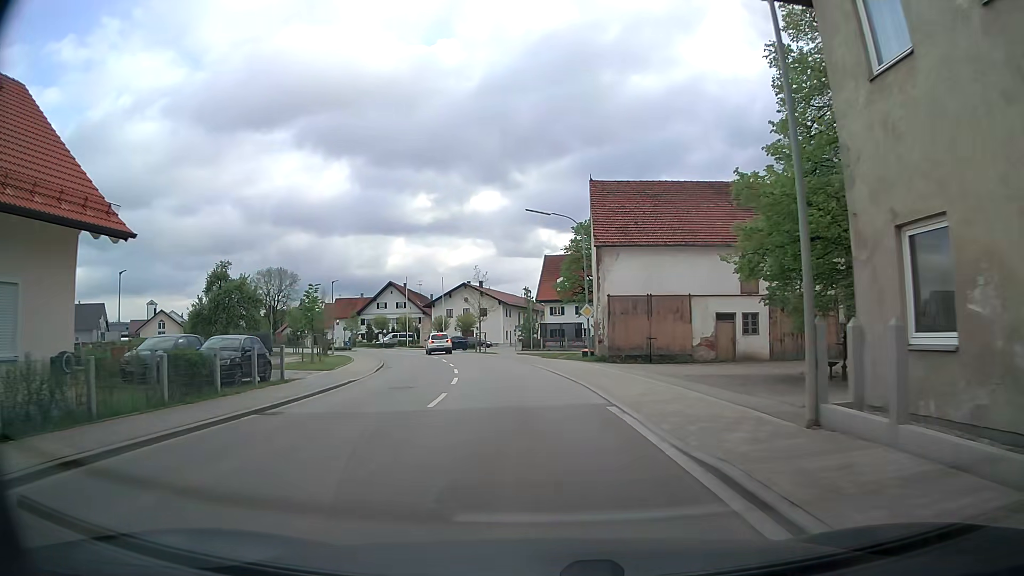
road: secondary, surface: asphalt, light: Day
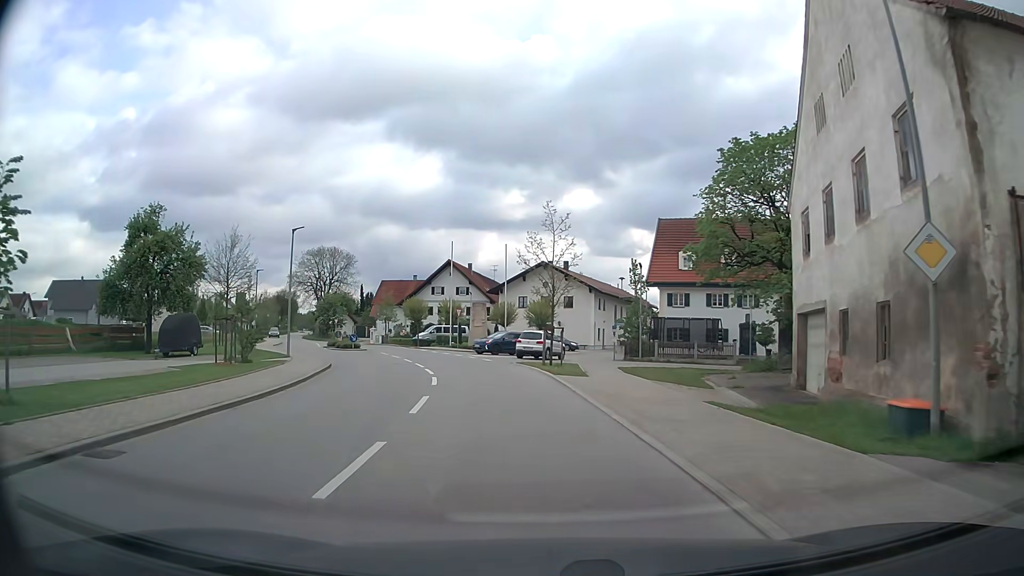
(-1.1, +26.2) m; -6°
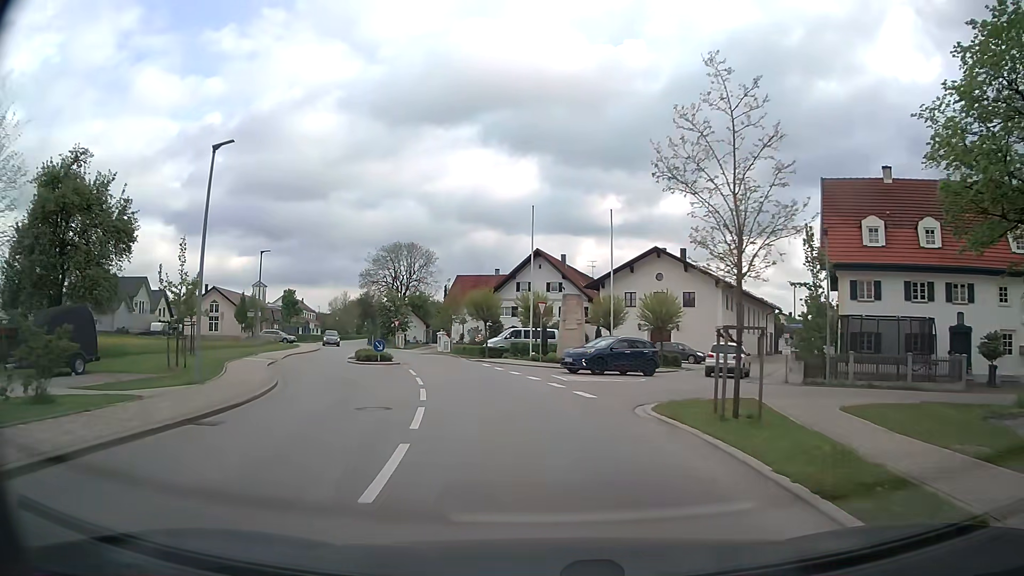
(-1.1, +16.7) m; -8°
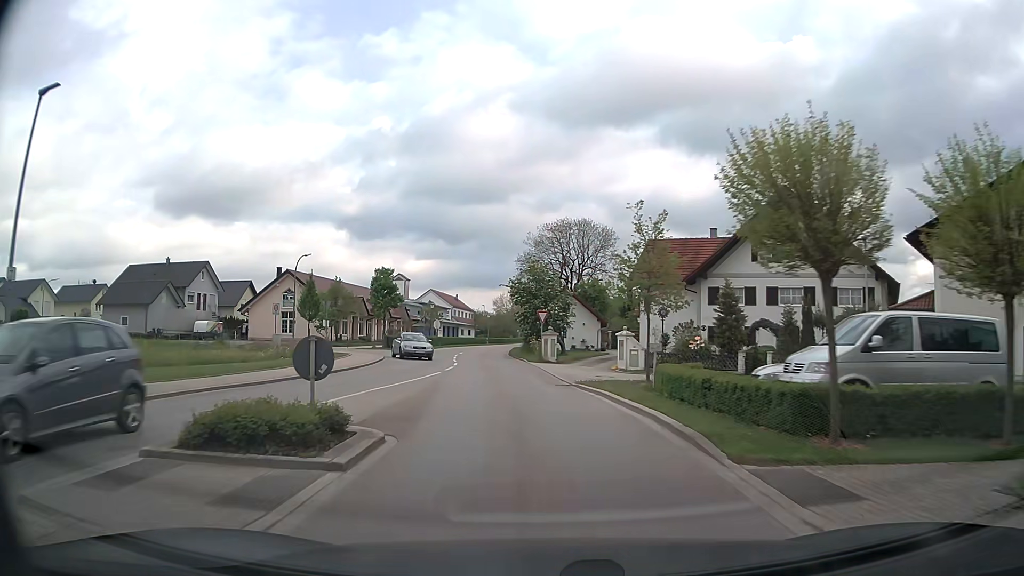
(-4.2, +31.4) m; -15°
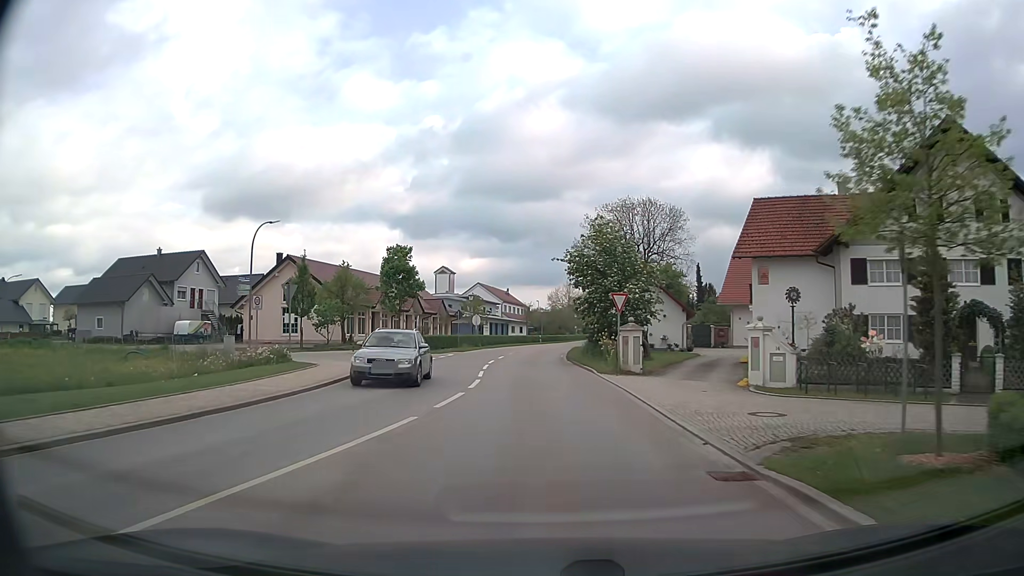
(-0.7, +14.0) m; -4°
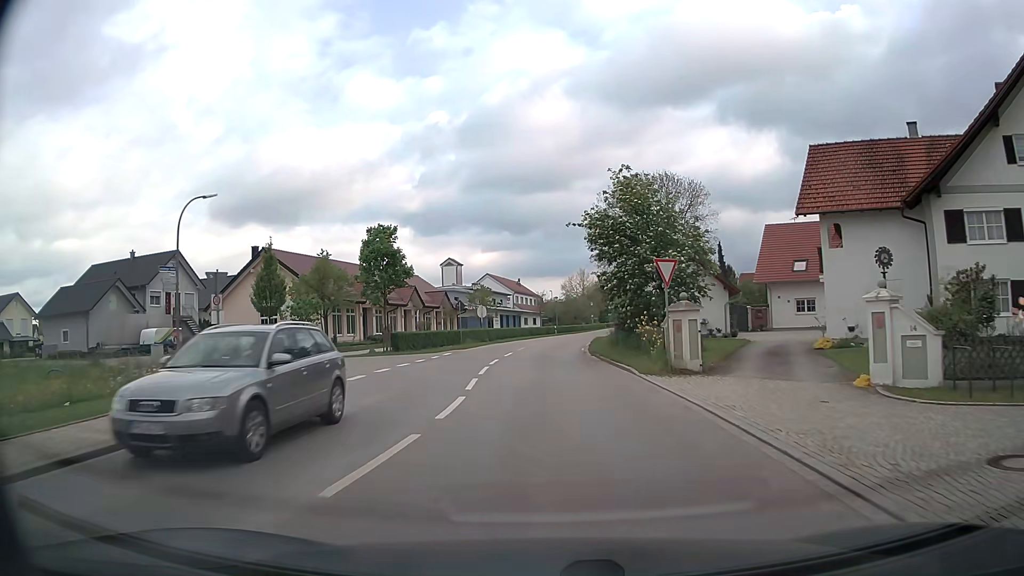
(-0.1, +7.3) m; -2°
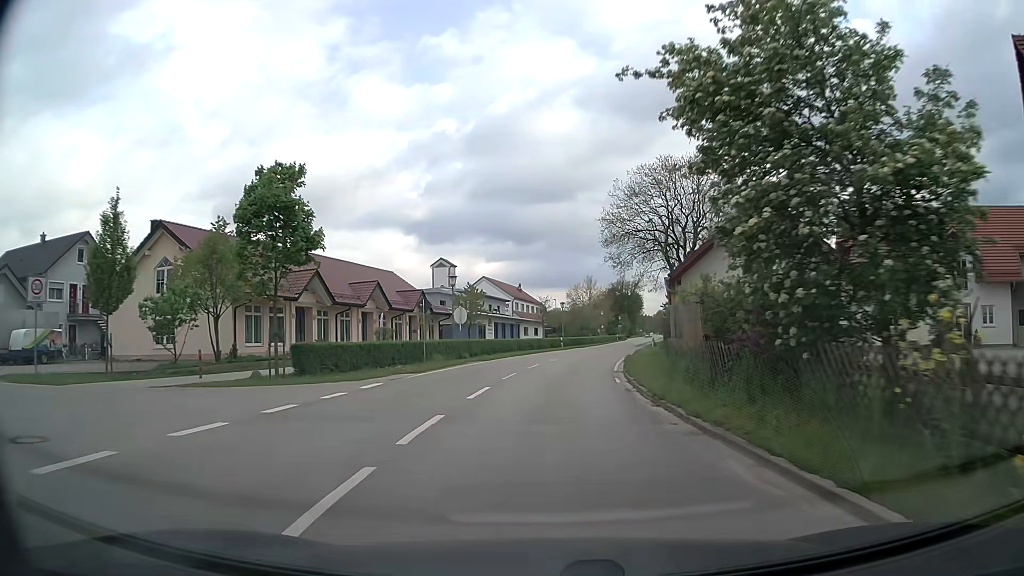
(-0.1, +15.2) m; -1°
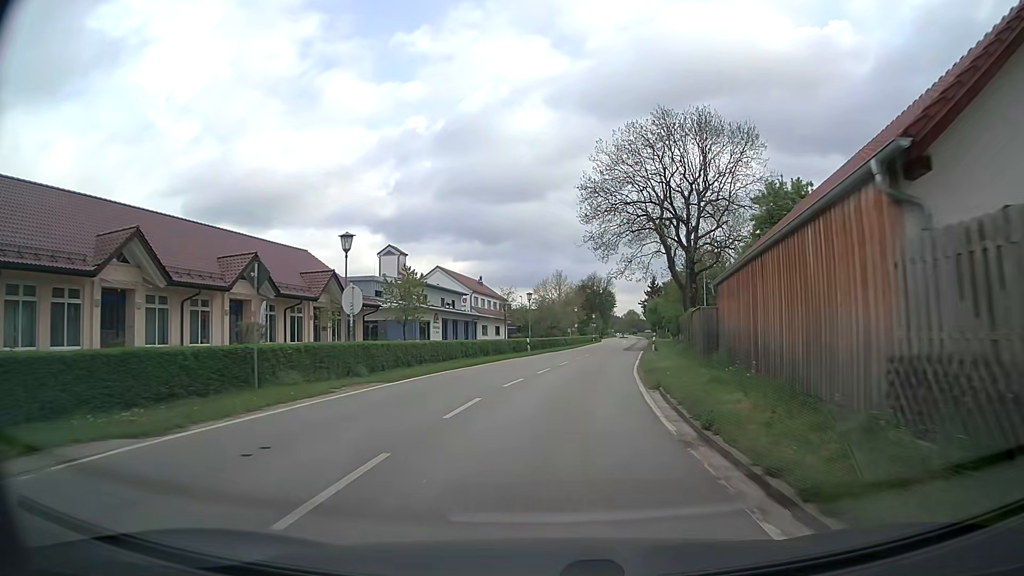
(+0.3, +15.9) m; +3°
(0, +10) (+1, +20) (+2, +30) (+4, +40) (+5, +50) (+7, +60) (+9, +69) (+10, +79) (+12, +89) (+13, +99) m
